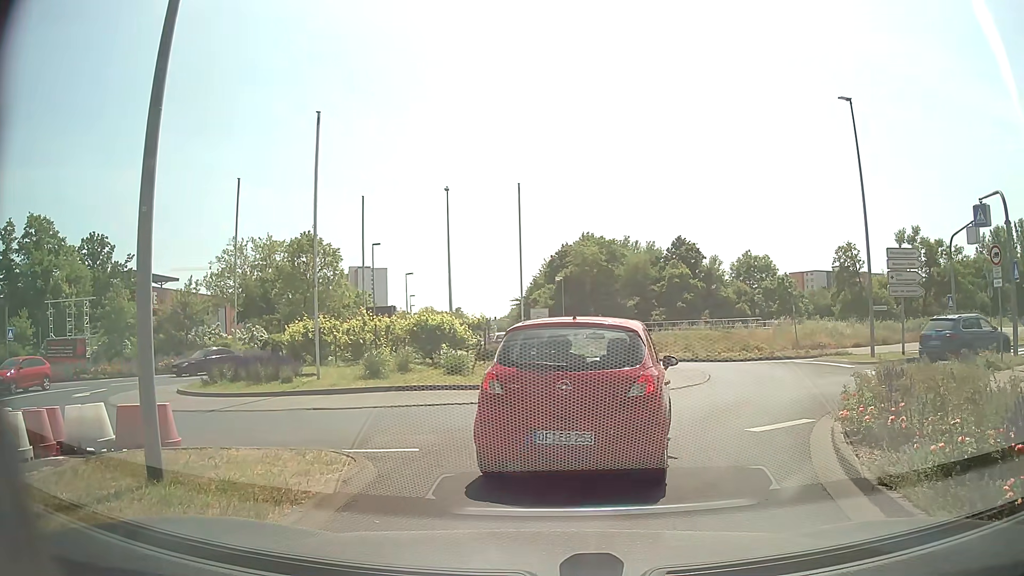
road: secondary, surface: asphalt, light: Day
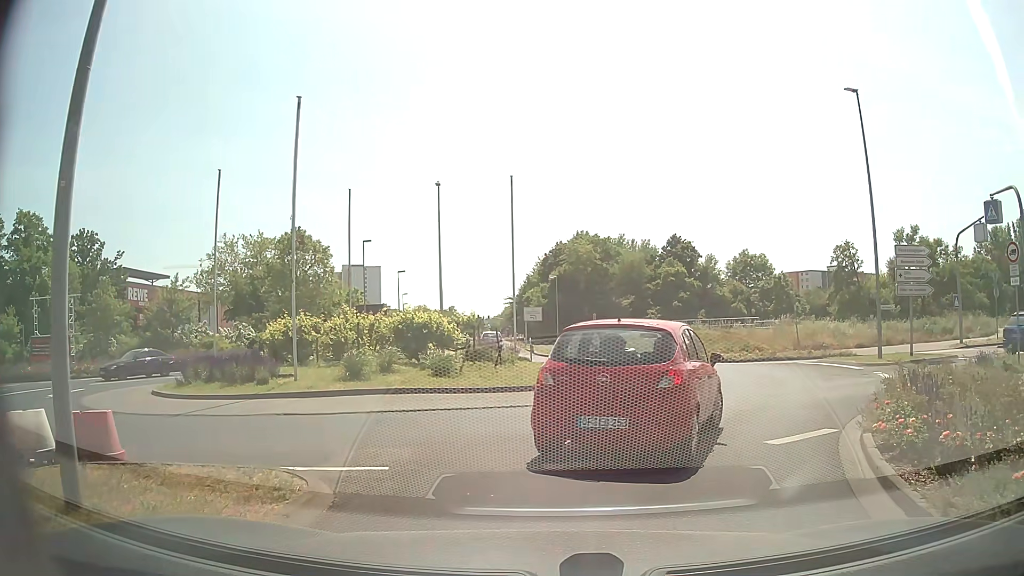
(0.0, +1.3) m; 0°
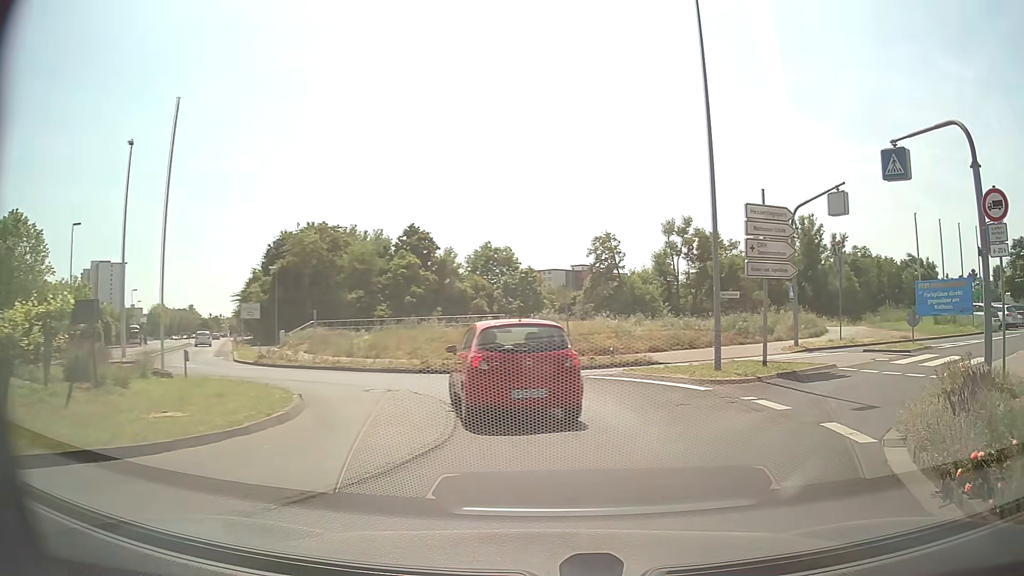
(+1.6, +9.1) m; +23°
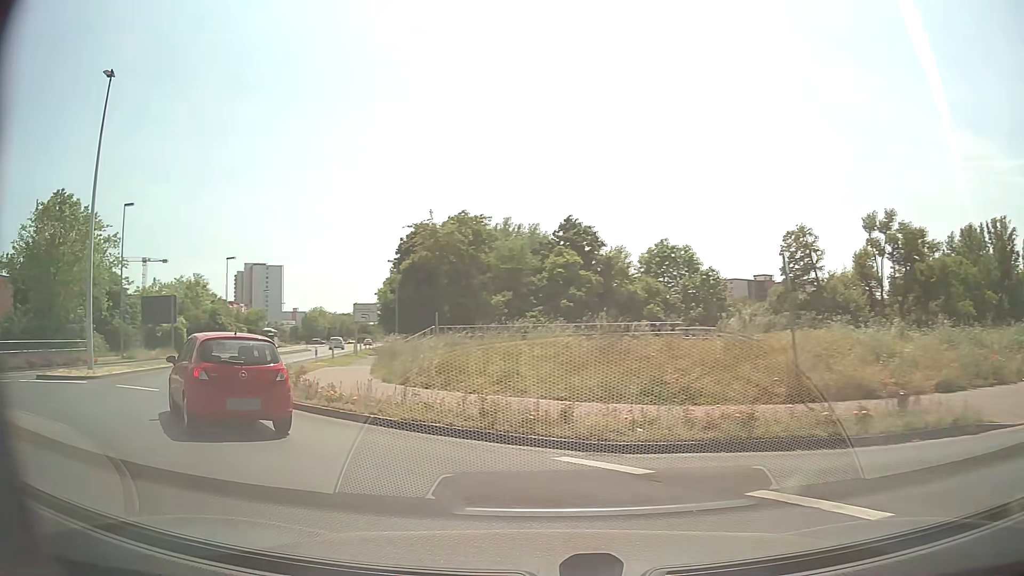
(+0.1, +13.2) m; -16°
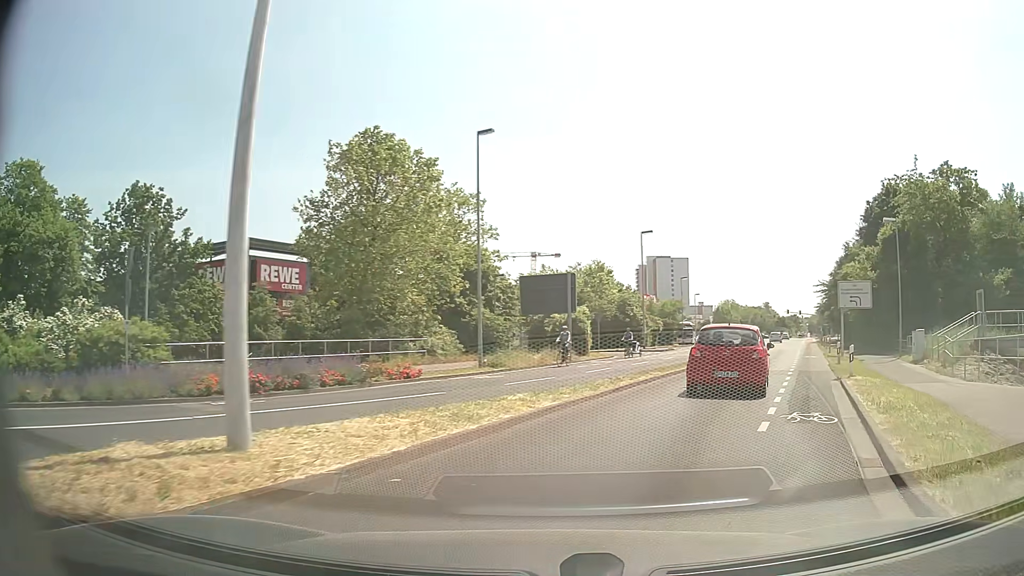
(-8.1, +15.0) m; -34°
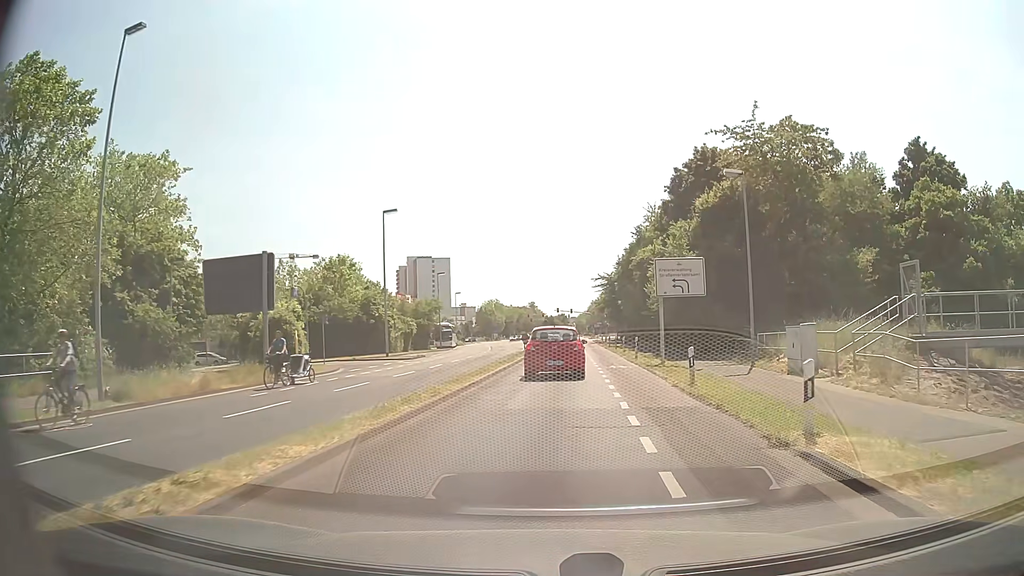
(+2.7, +11.8) m; +20°
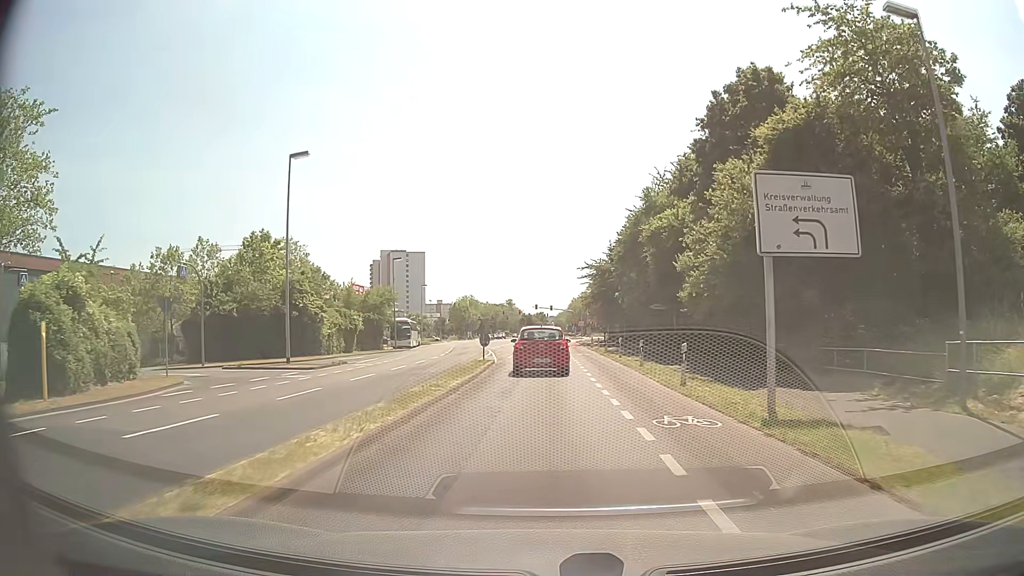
(+0.2, +15.6) m; +2°
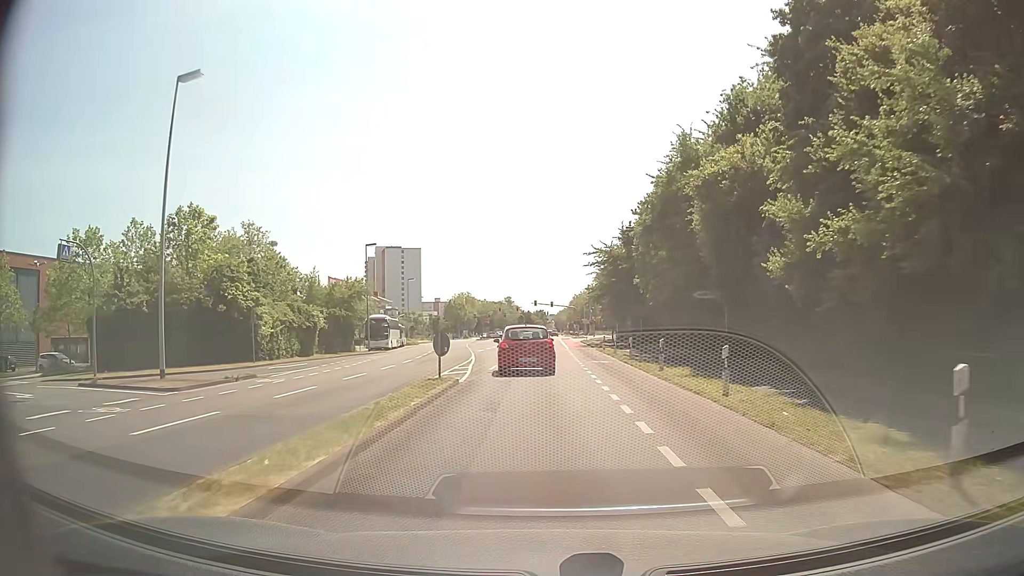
(0.0, +11.9) m; 0°
(0, +10) (0, +20) (0, +30) (0, +40) (0, +50) (0, +60) (0, +70) (0, +80) (0, +90) (0, +100) m
